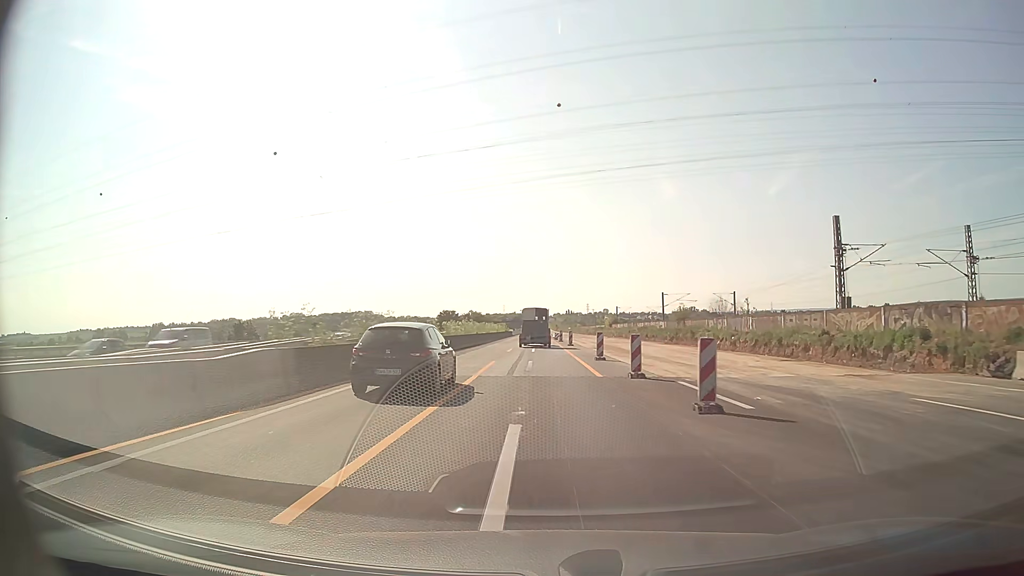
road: motorway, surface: asphalt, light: Day
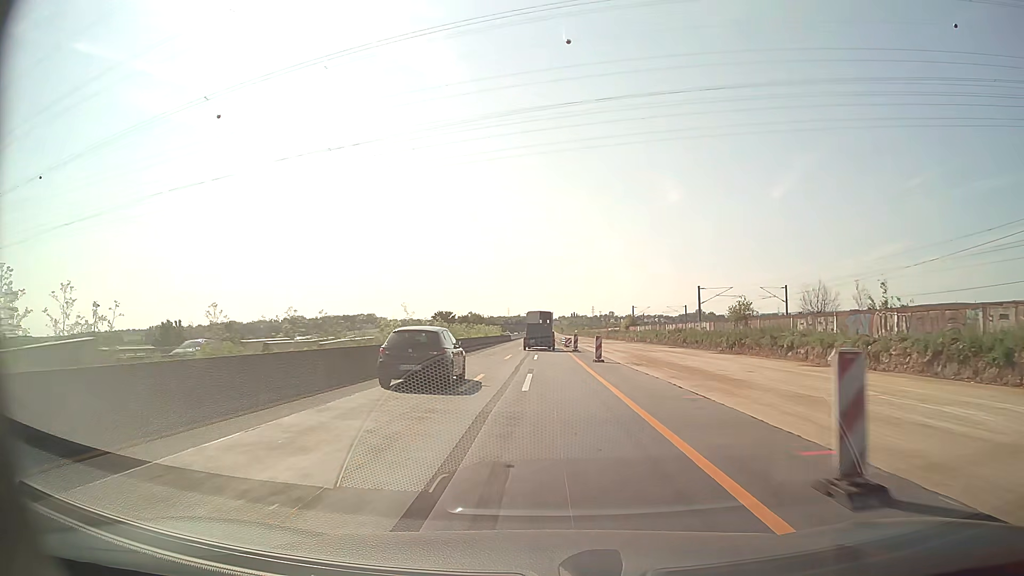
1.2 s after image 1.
(0.0, +23.7) m; 0°
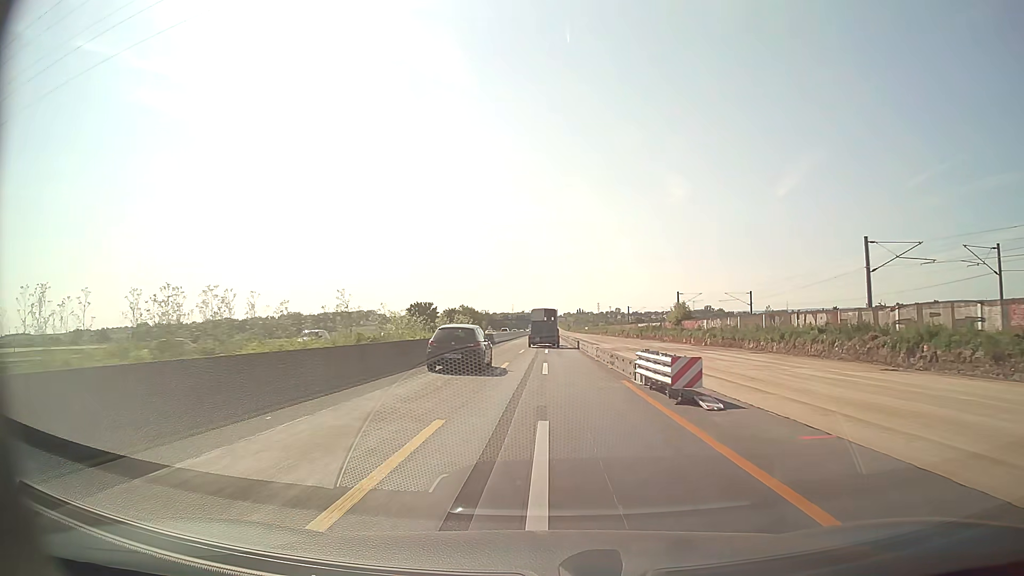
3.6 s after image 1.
(-0.4, +47.9) m; 0°
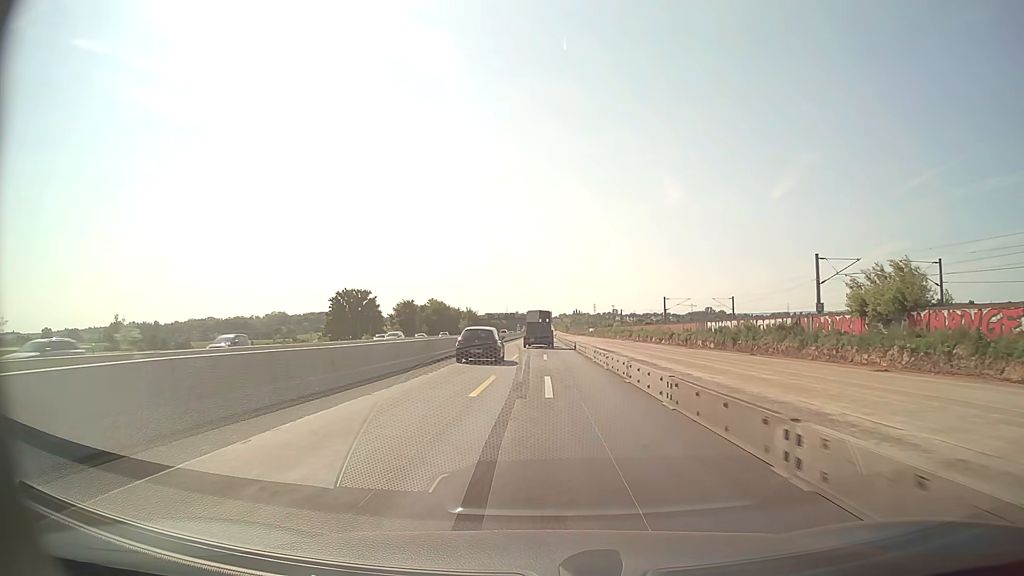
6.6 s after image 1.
(+0.1, +59.5) m; 0°
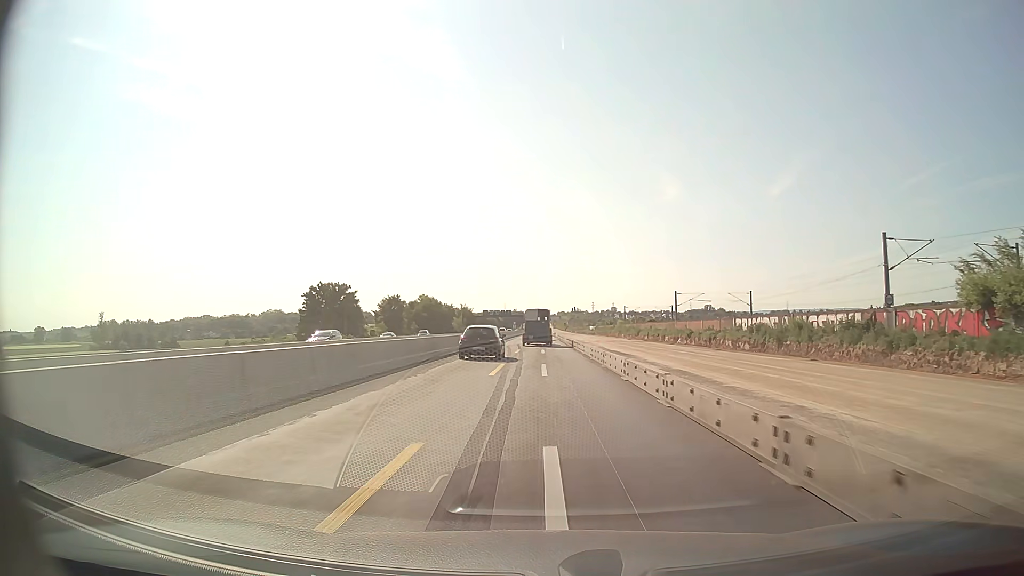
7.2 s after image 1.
(0.0, +11.8) m; 0°
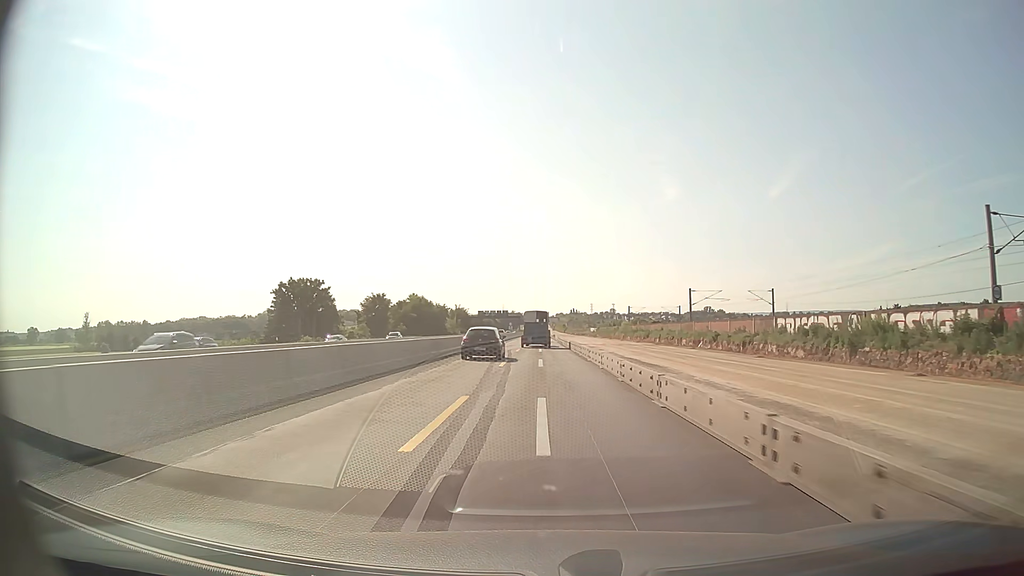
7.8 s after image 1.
(0.0, +11.8) m; 0°
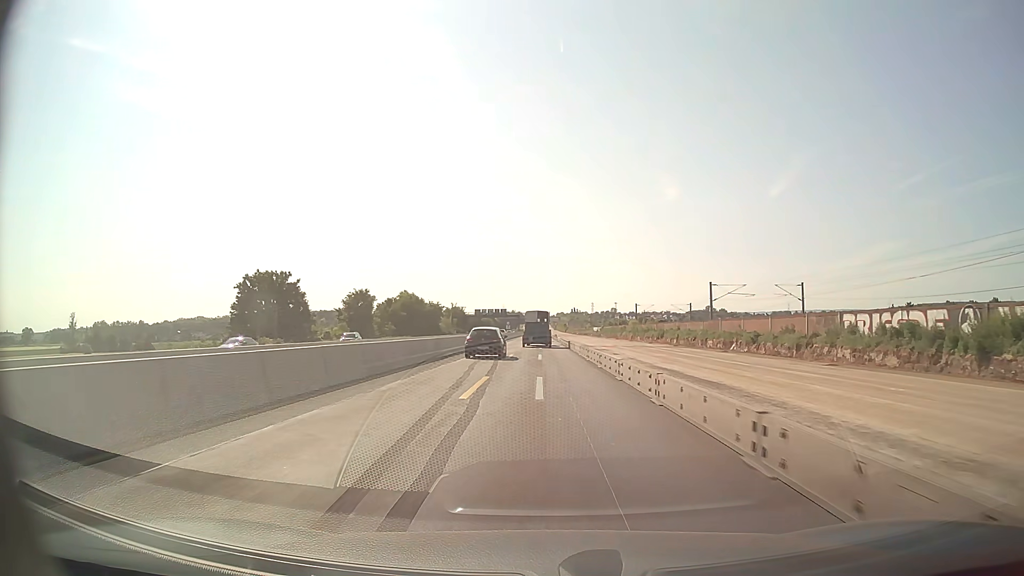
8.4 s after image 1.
(0.0, +11.8) m; 0°
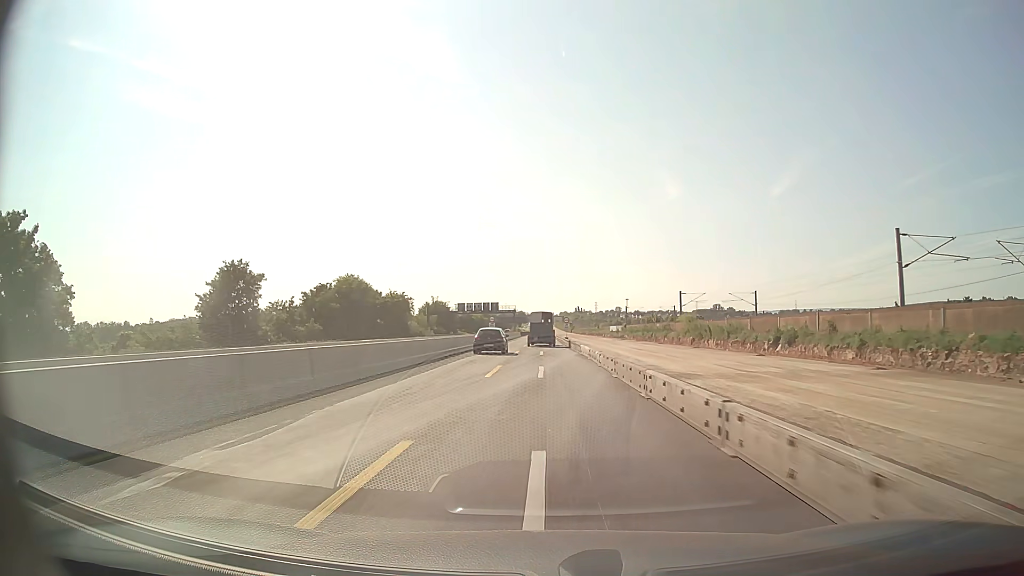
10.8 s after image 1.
(-0.1, +46.8) m; 0°
(0, +10) (0, +20) (0, +30) (0, +40) (0, +50) (0, +60) (0, +70) (0, +80) (0, +90) (0, +100) m
